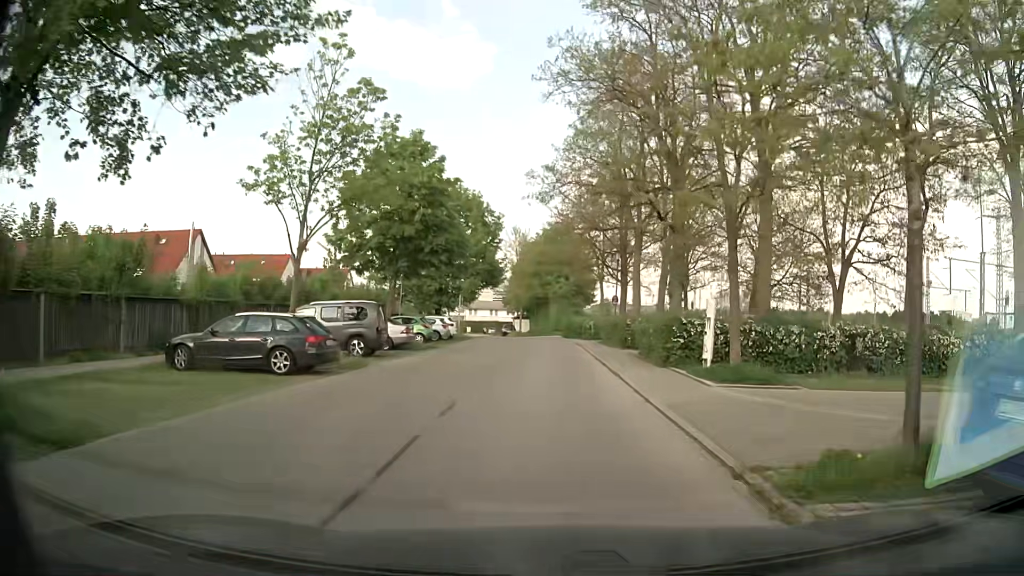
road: residential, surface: asphalt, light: Day
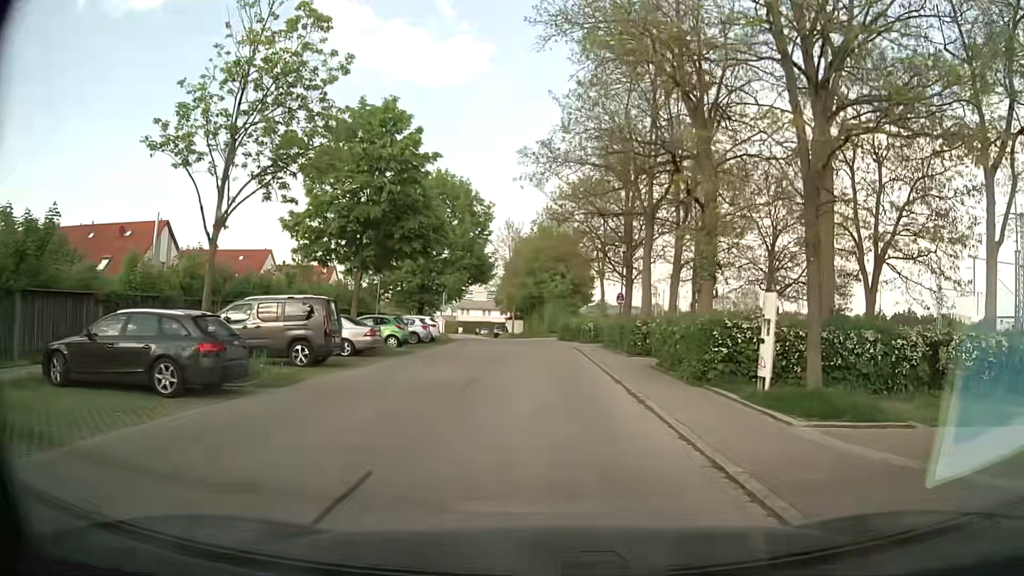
(+0.1, +4.9) m; +2°
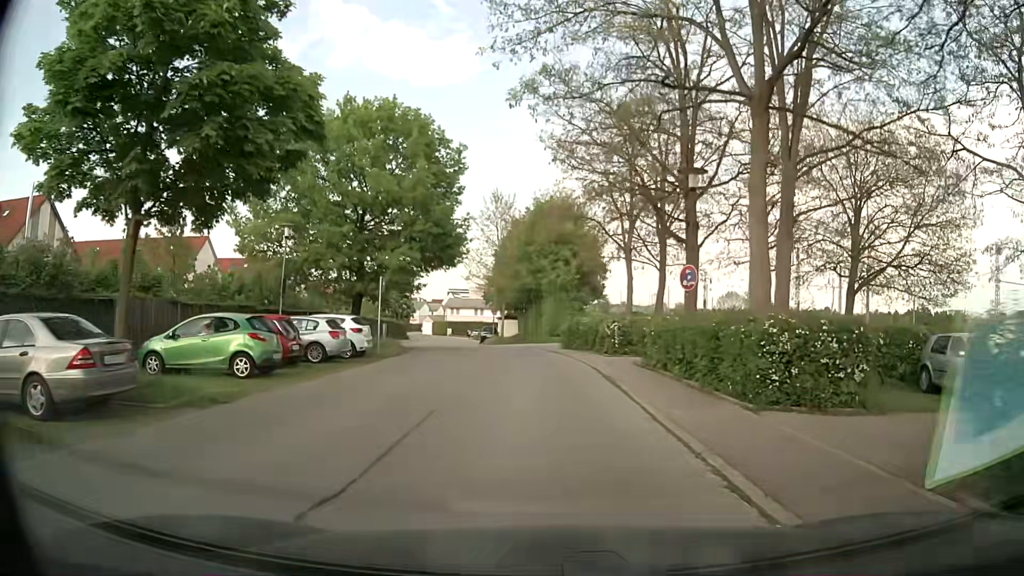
(0.0, +15.3) m; -1°
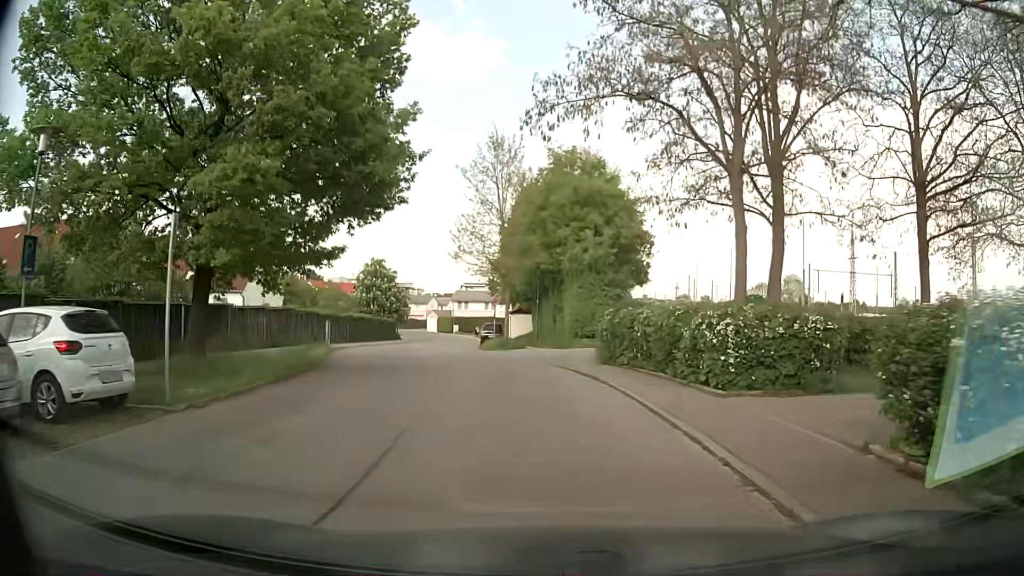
(+0.1, +15.4) m; 0°
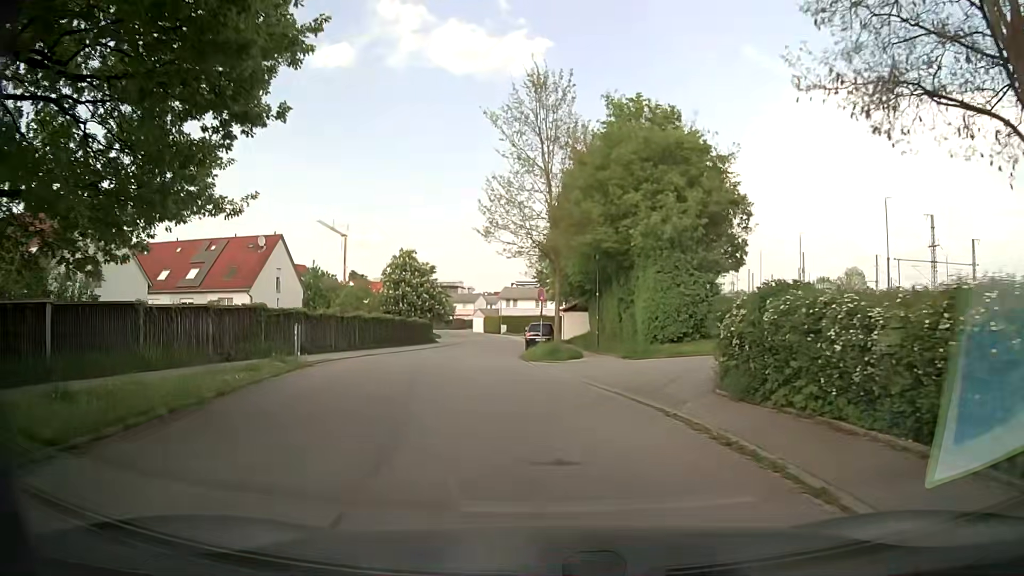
(-0.4, +9.8) m; -4°
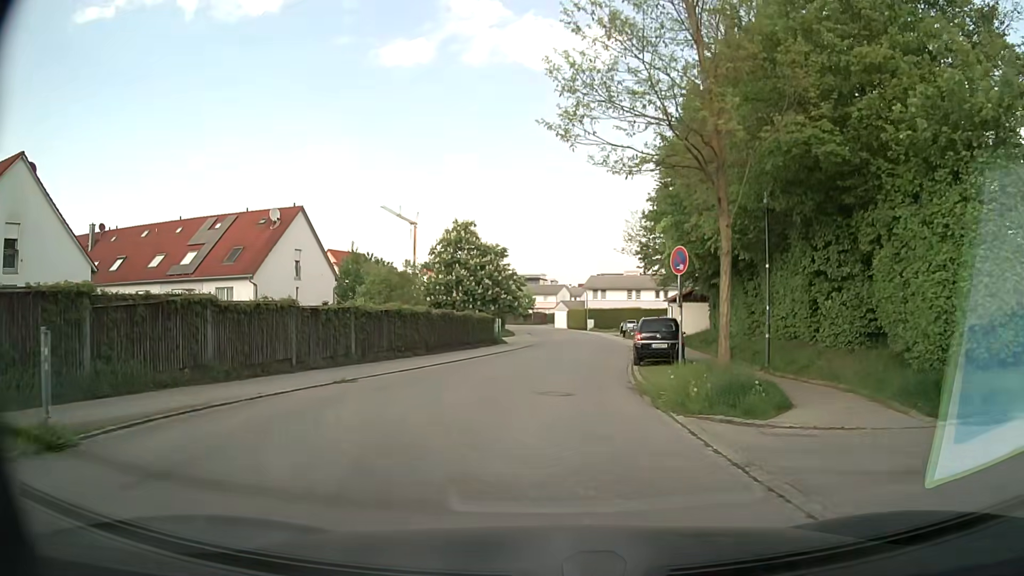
(-1.2, +14.9) m; -8°
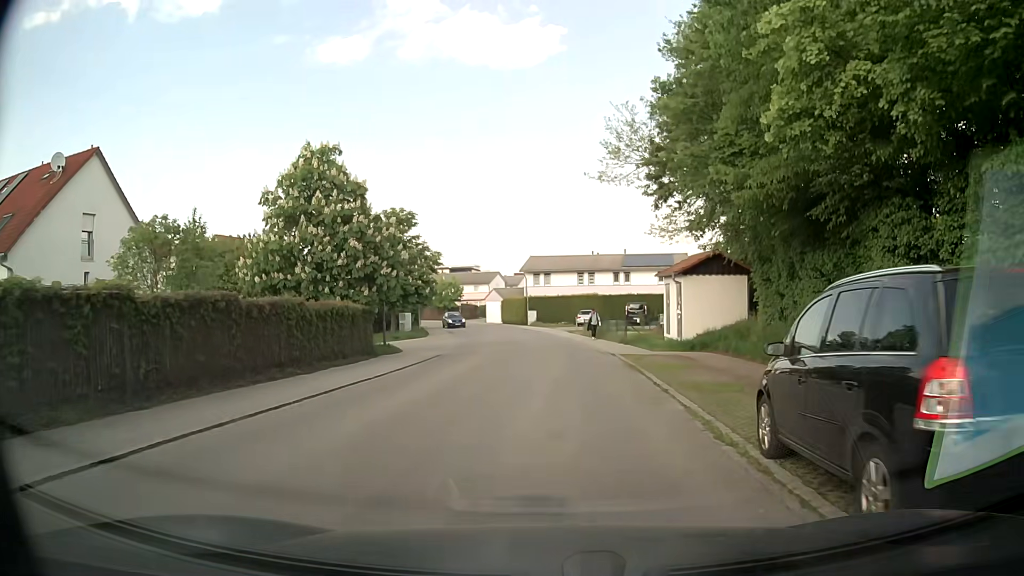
(+0.6, +19.5) m; +6°
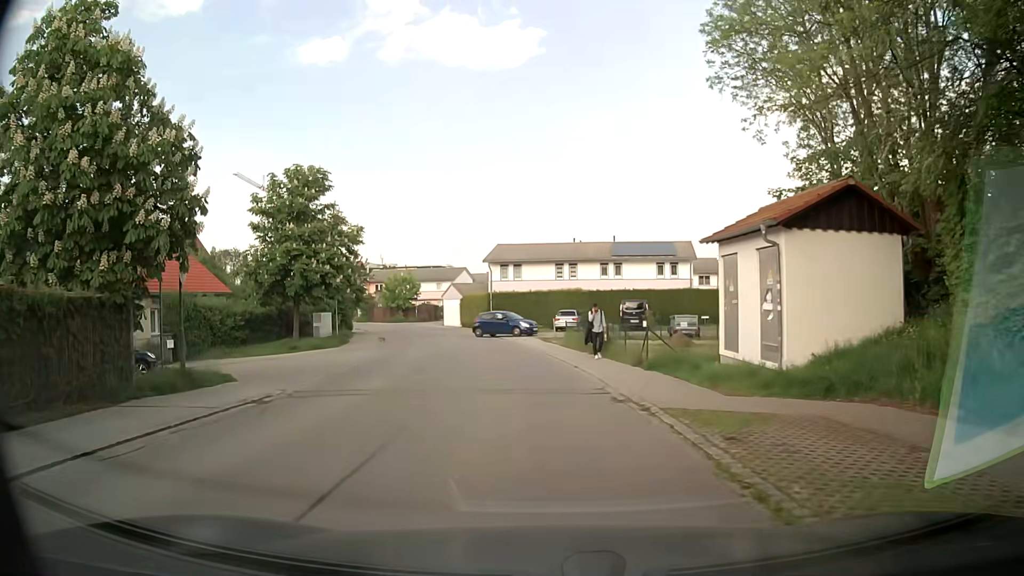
(+0.4, +14.6) m; +2°
(0, +10) (-1, +20) (-2, +30) (-5, +40) (-7, +49) (-11, +59) (-16, +67) (-21, +76) (-27, +84) (-34, +91) m
